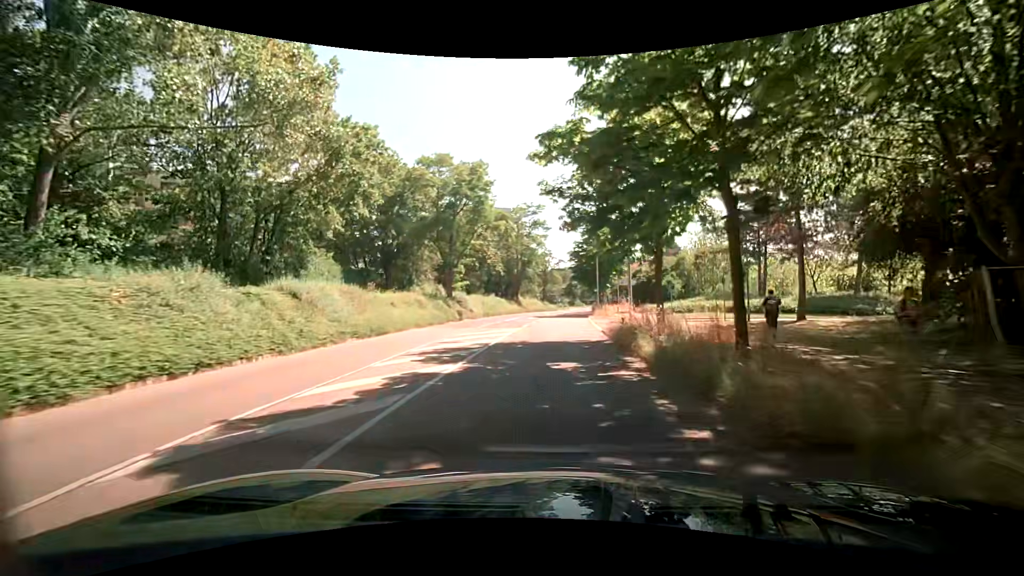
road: tertiary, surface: asphalt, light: Day
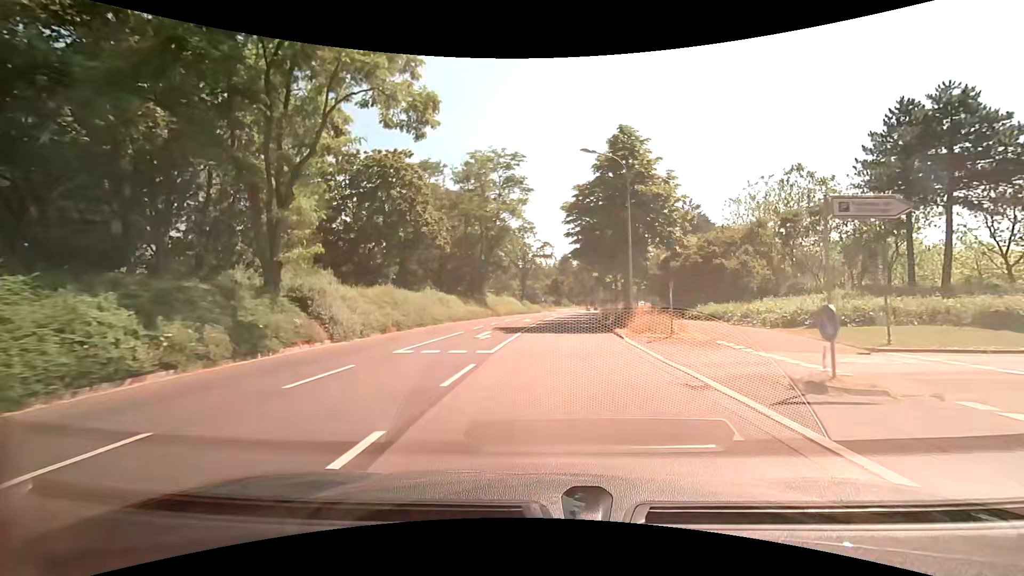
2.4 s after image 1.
(+0.2, +28.7) m; +2°
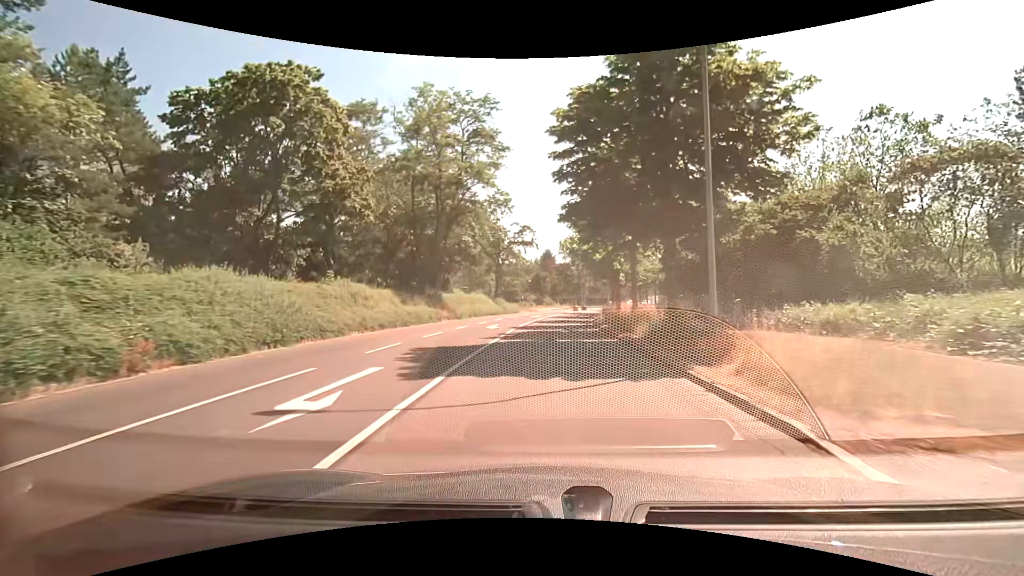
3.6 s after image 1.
(+0.3, +14.5) m; +2°
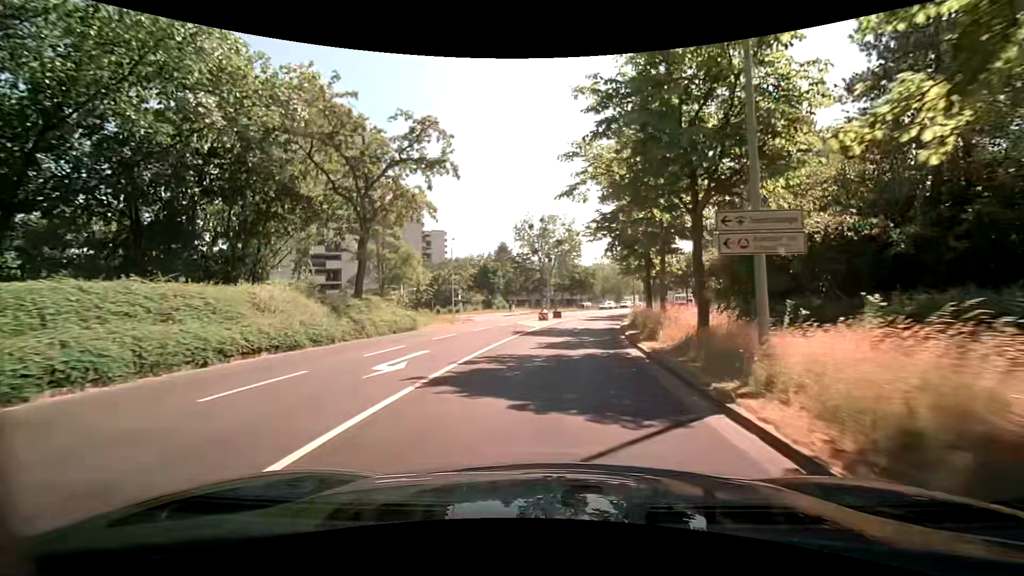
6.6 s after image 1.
(+1.3, +35.5) m; +4°
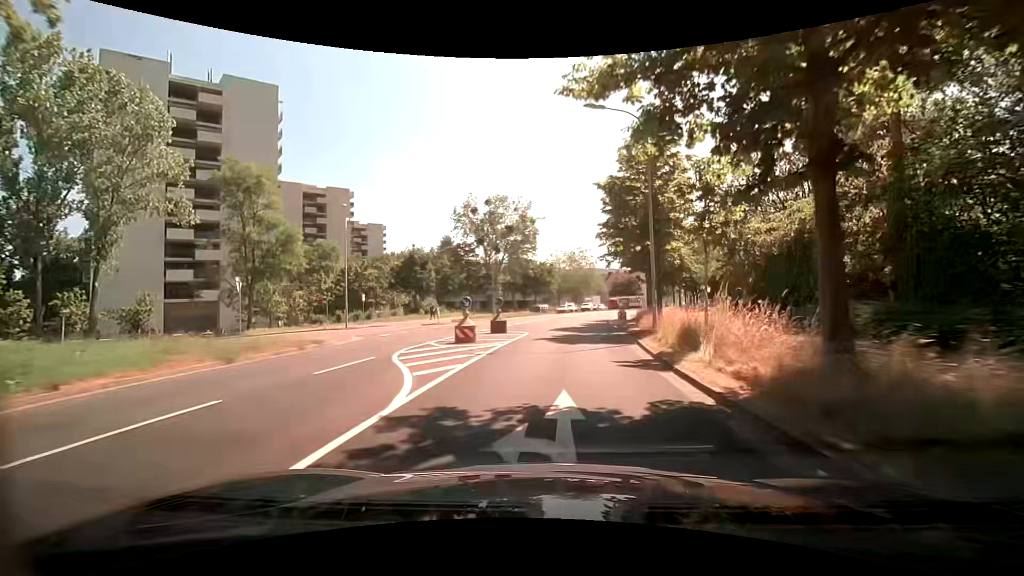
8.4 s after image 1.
(+1.0, +20.4) m; +6°
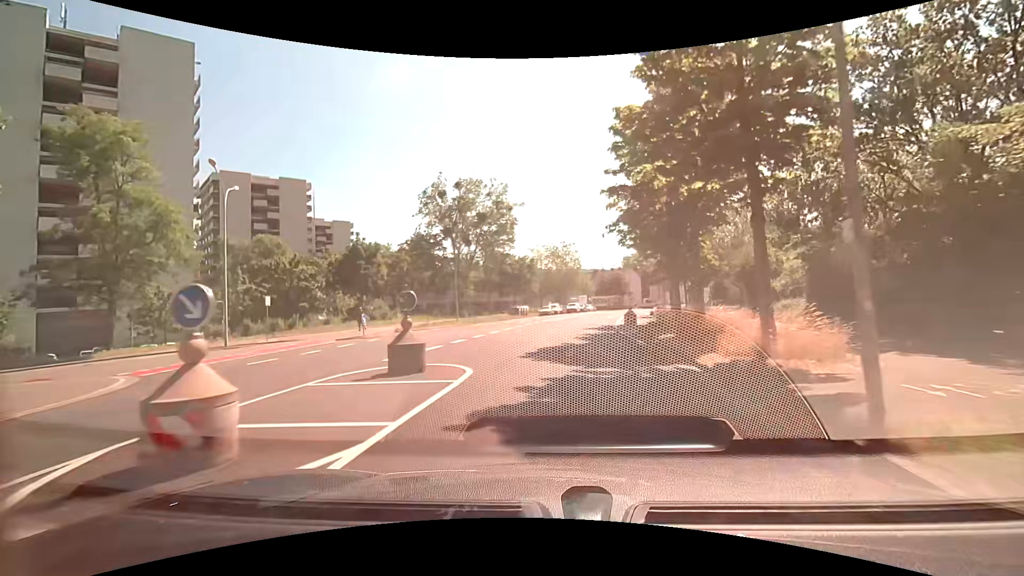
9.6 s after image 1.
(+0.3, +13.2) m; +3°
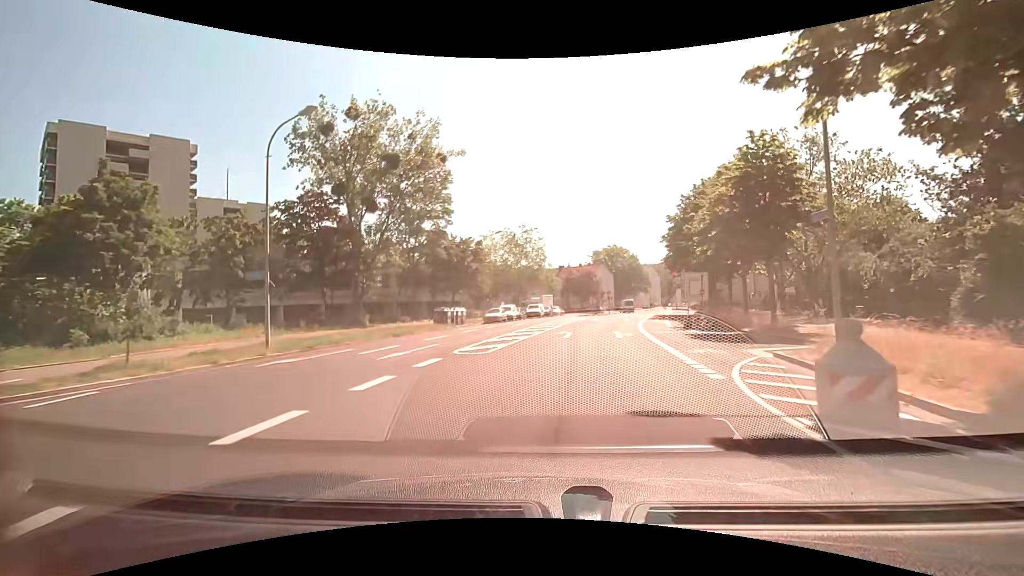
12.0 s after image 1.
(+0.6, +25.6) m; +3°
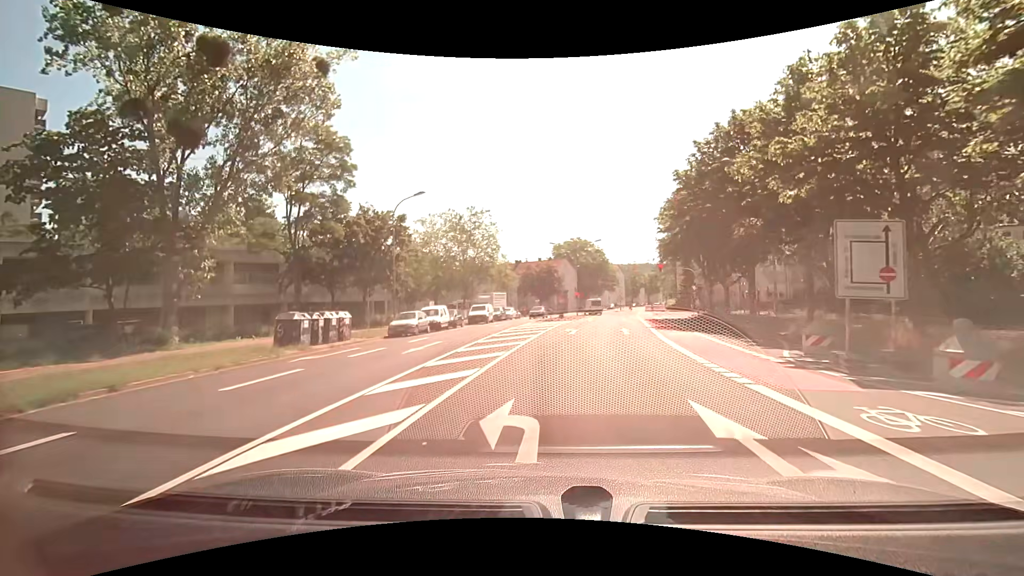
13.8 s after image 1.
(+0.9, +17.8) m; +5°
